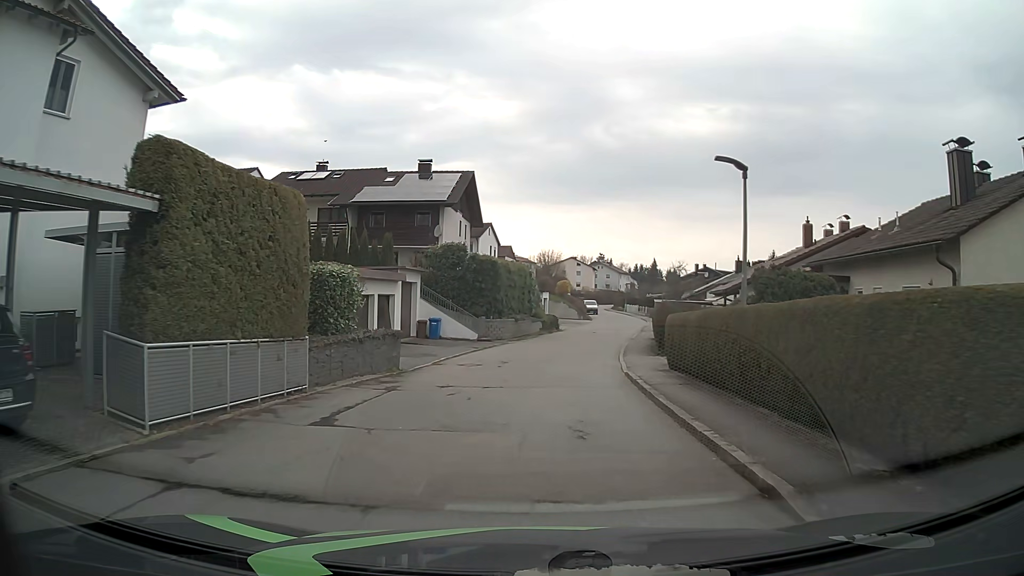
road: residential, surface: asphalt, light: Day
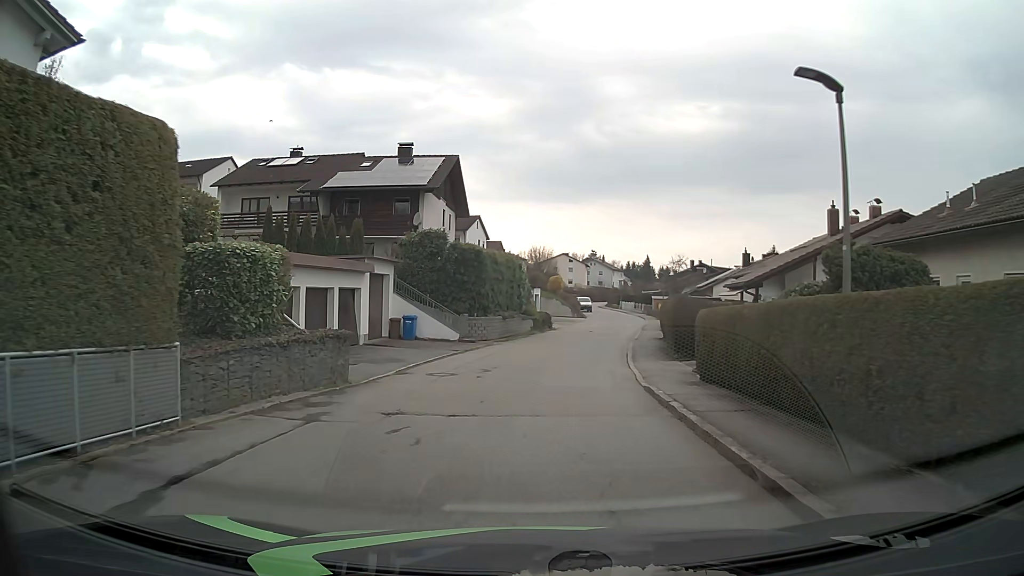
(0.0, +4.5) m; +1°
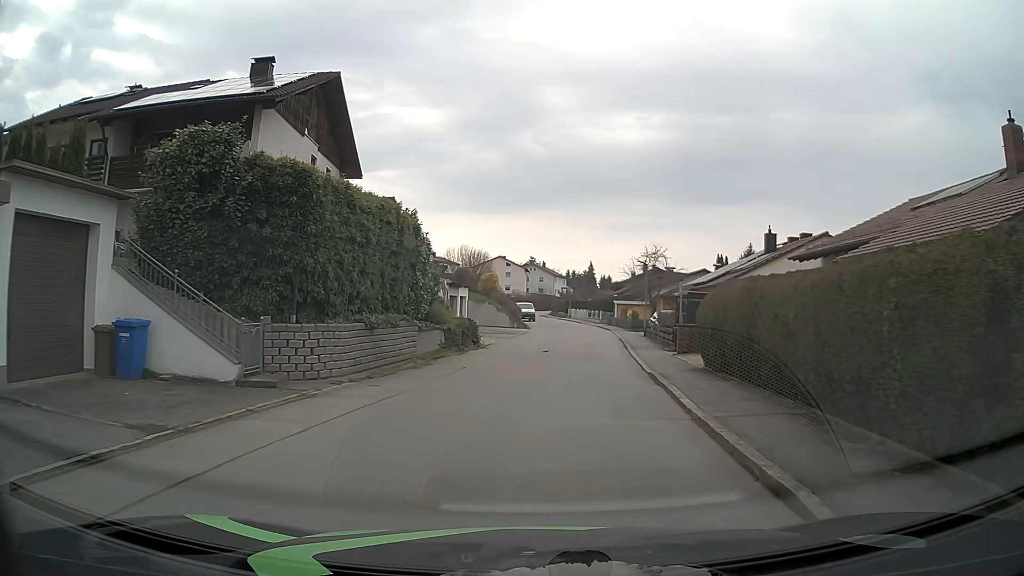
(+0.6, +18.0) m; +5°
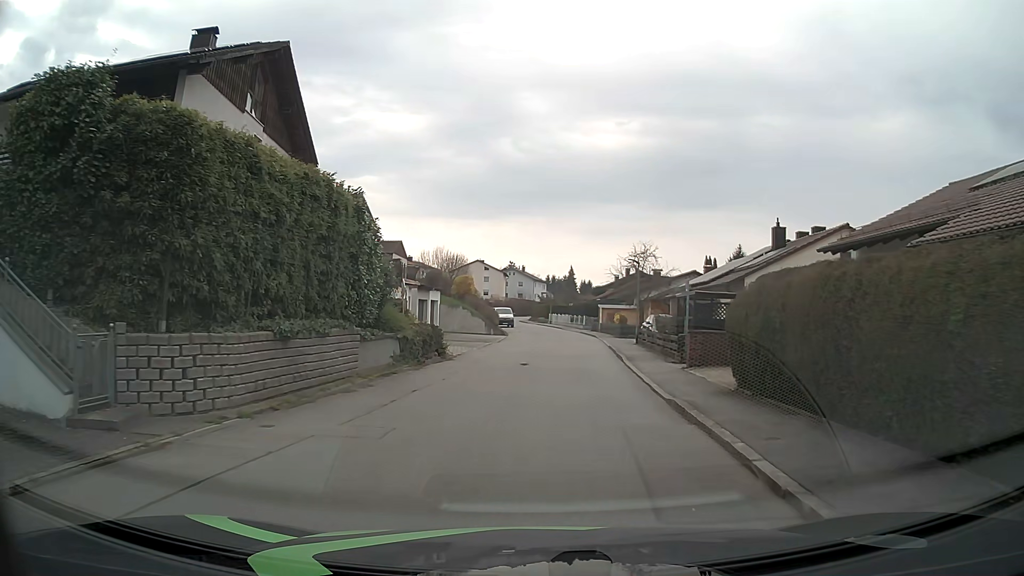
(+0.1, +4.4) m; +2°
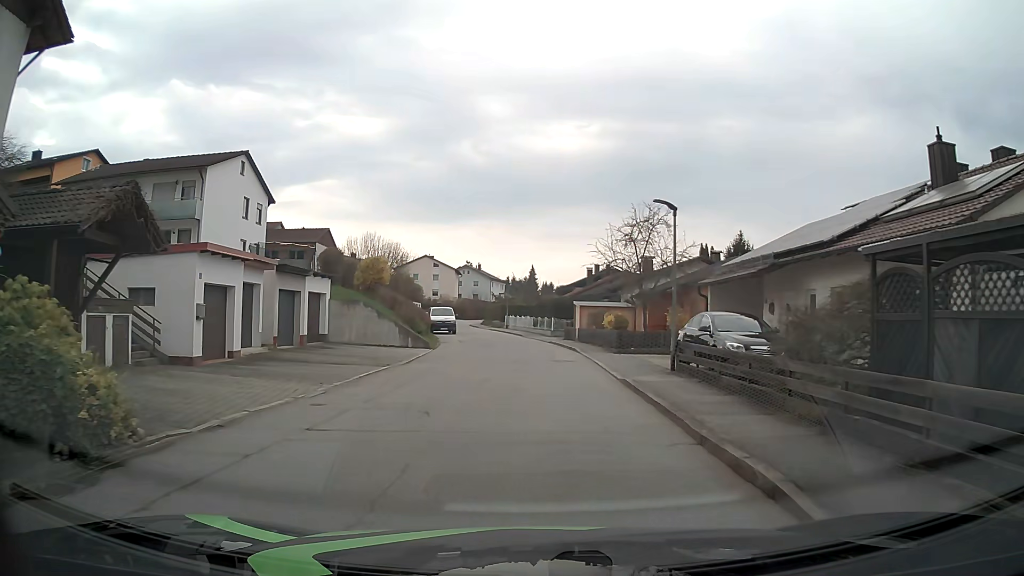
(+0.6, +17.5) m; +3°
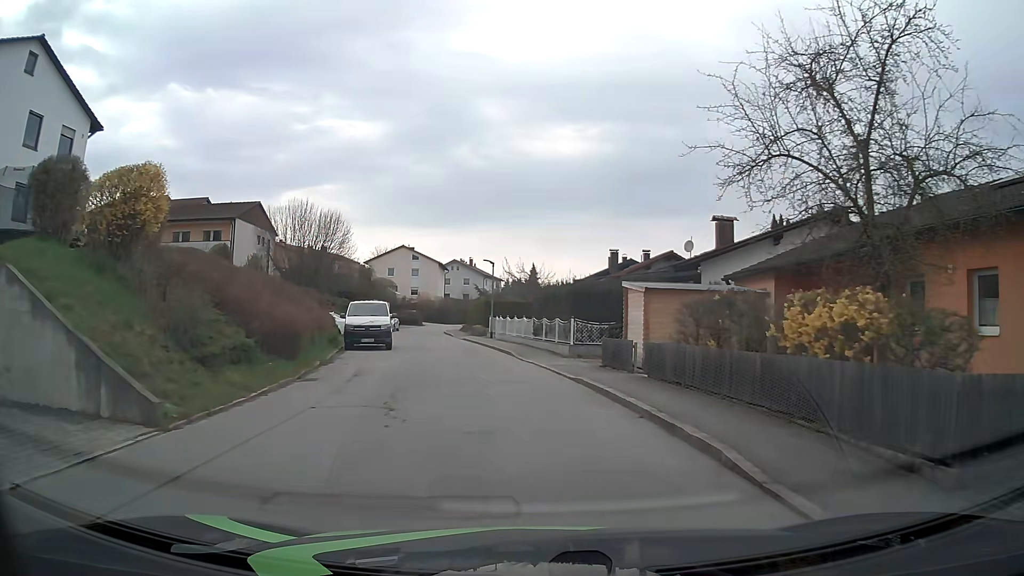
(0.0, +22.1) m; 0°
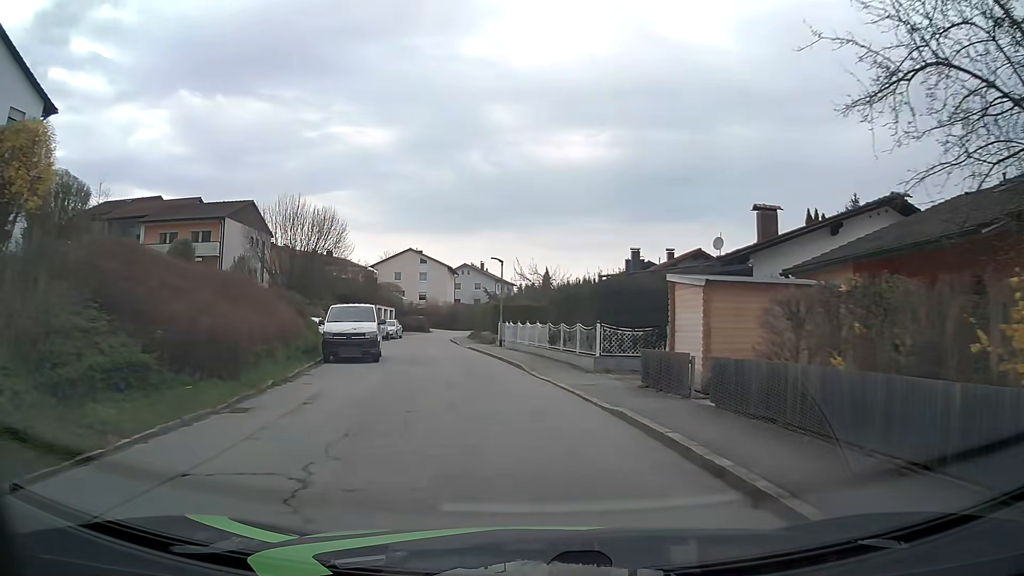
(0.0, +4.4) m; 0°
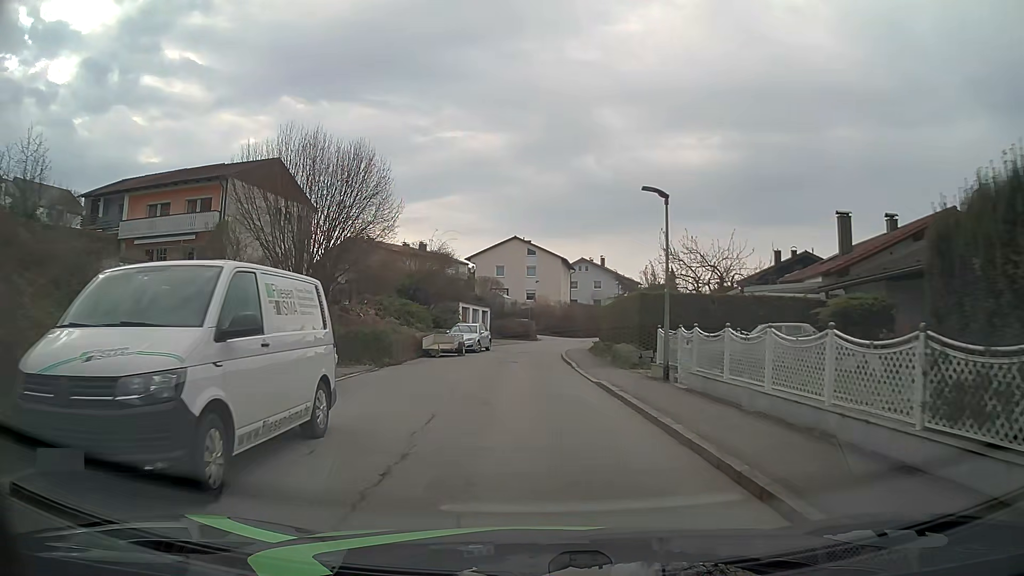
(-1.8, +17.5) m; -11°
(0, +10) (0, +20) (0, +30) (+1, +40) (+3, +50) (+5, +59) (+8, +69) (+12, +78) (+16, +88) (+20, +97) m
